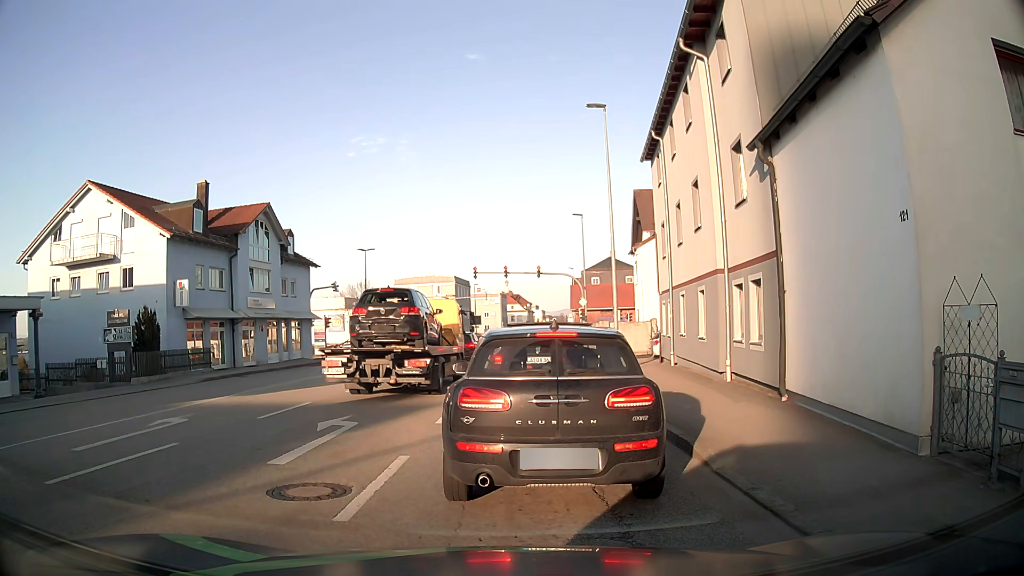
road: tertiary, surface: asphalt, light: Day
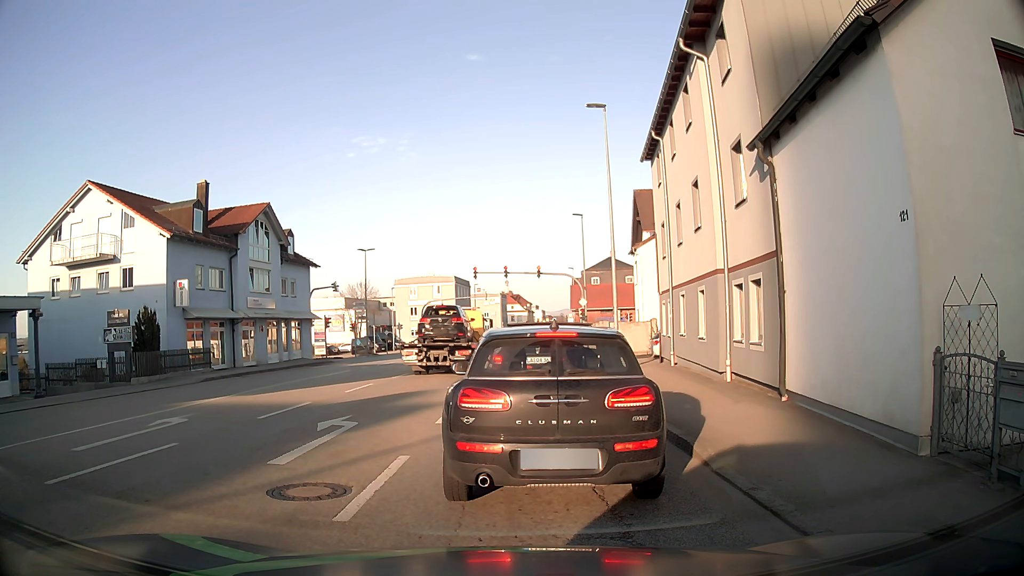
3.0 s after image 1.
(0.0, 0.0) m; 0°
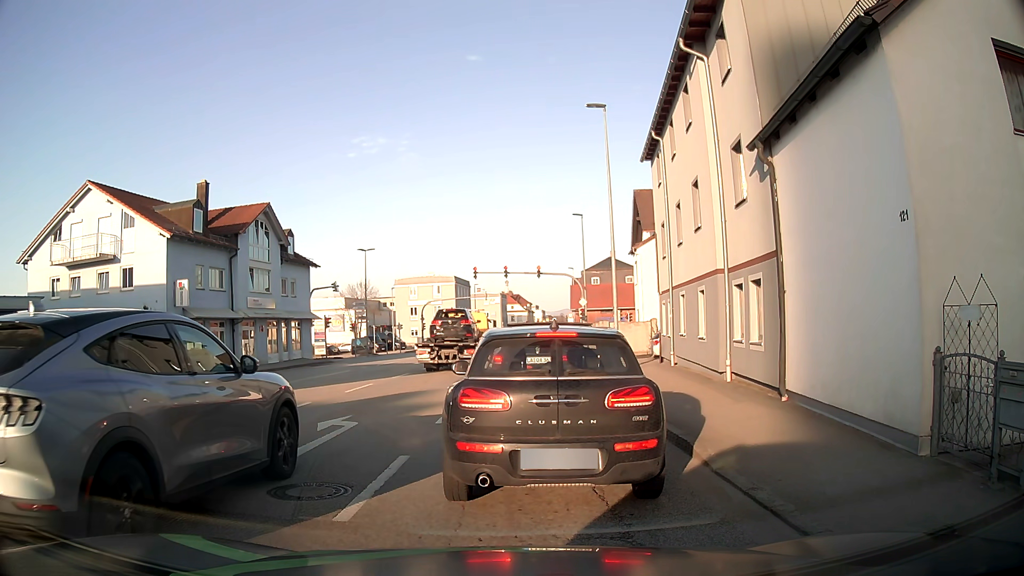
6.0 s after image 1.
(0.0, 0.0) m; 0°
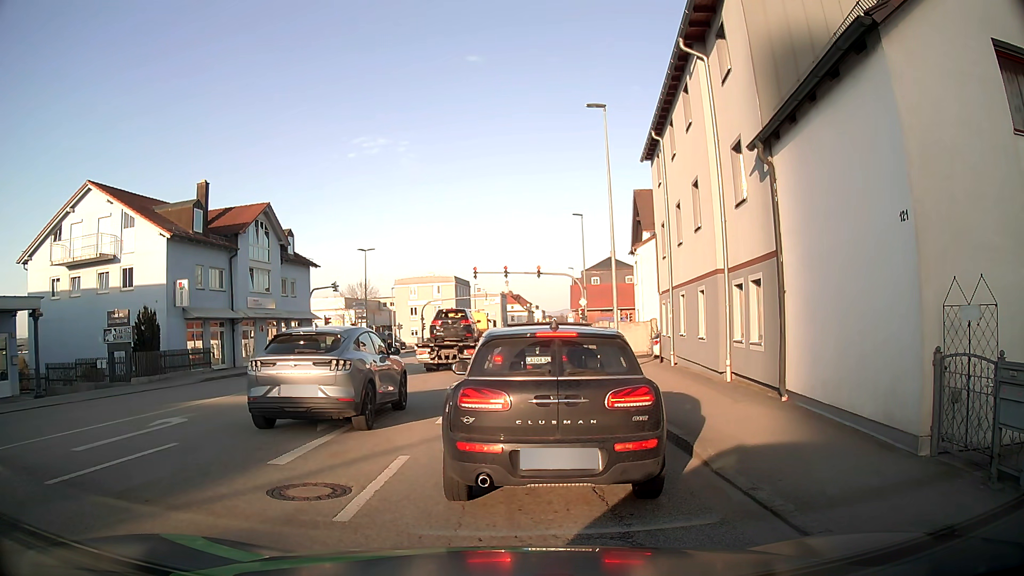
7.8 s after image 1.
(0.0, 0.0) m; 0°
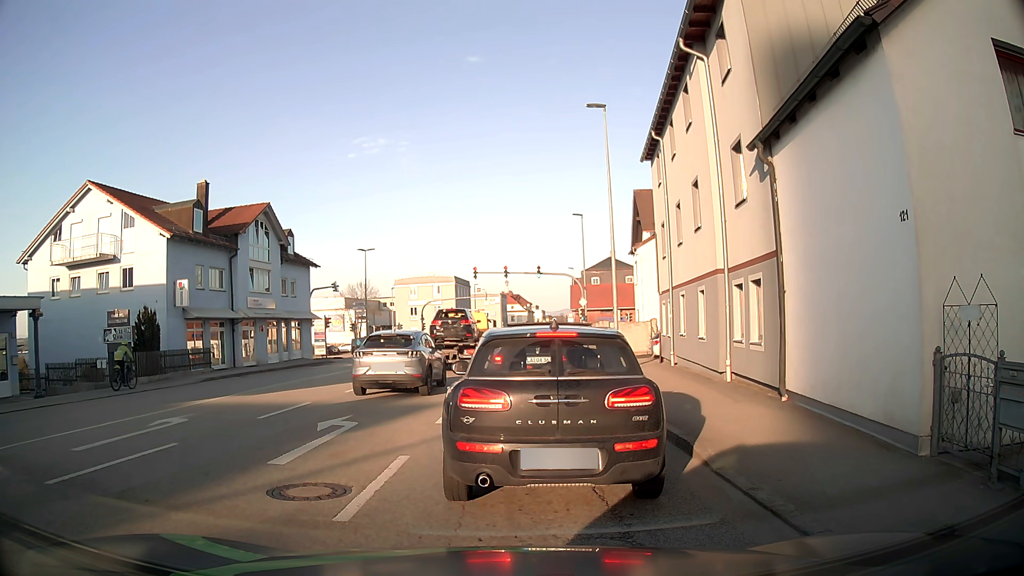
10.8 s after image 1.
(0.0, 0.0) m; 0°
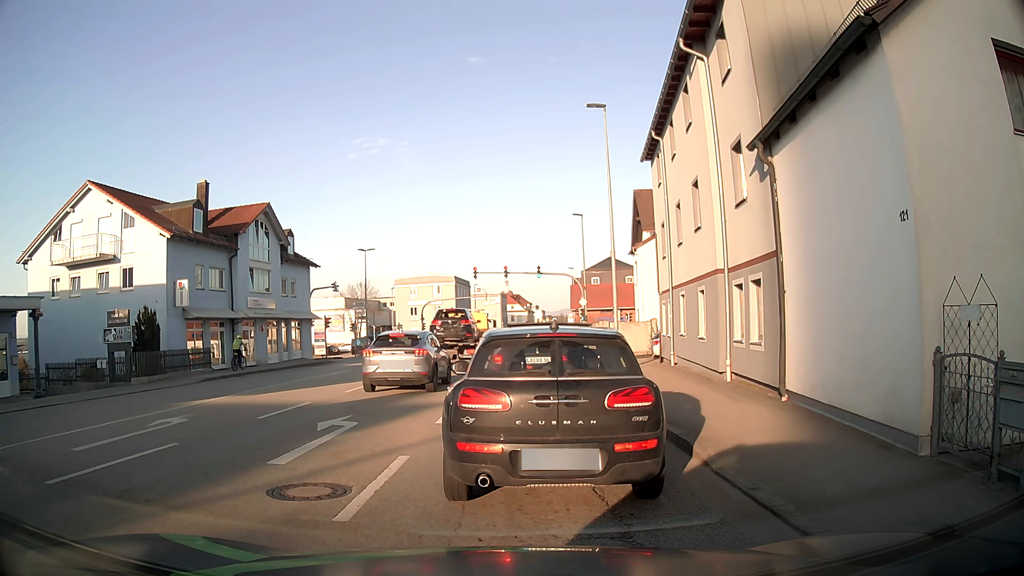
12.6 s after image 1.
(0.0, 0.0) m; 0°
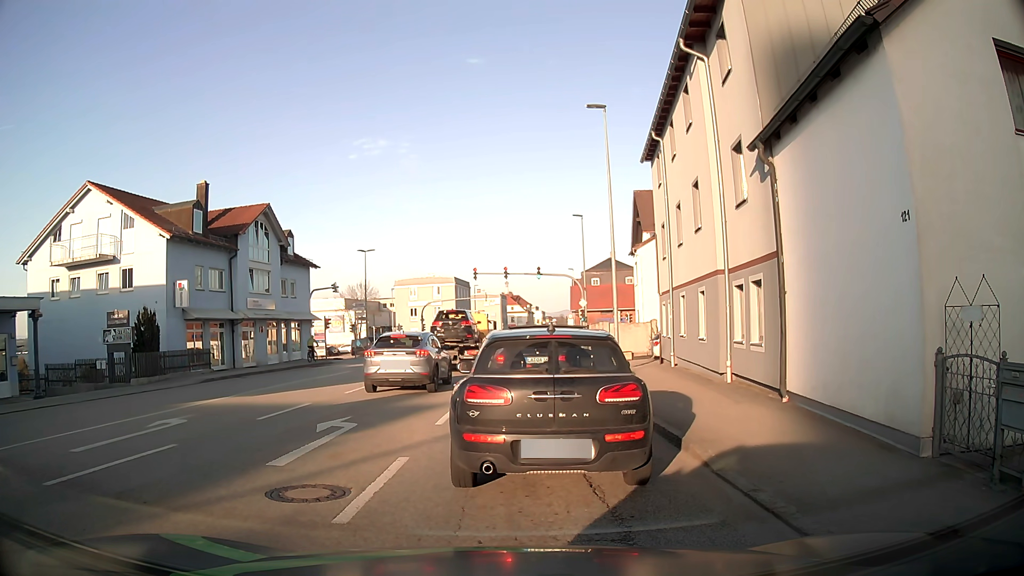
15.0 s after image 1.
(0.0, 0.0) m; 0°
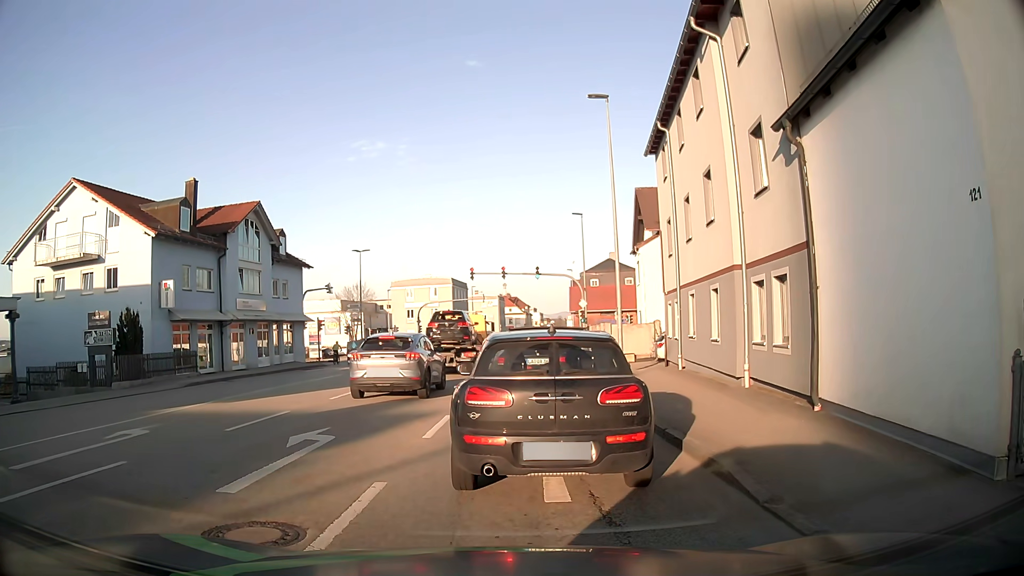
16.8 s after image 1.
(0.0, +1.4) m; 0°
